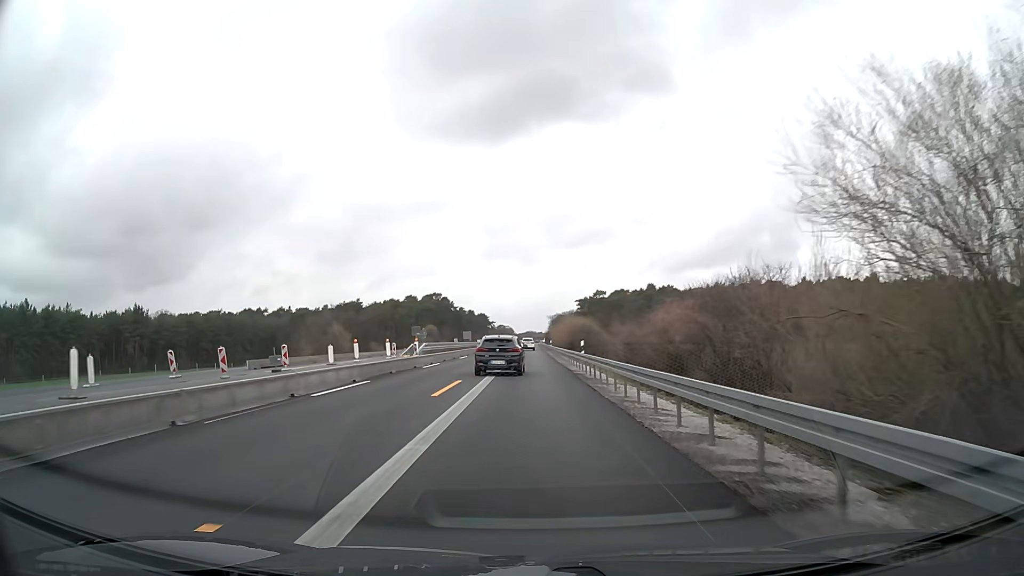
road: motorway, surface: asphalt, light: Day
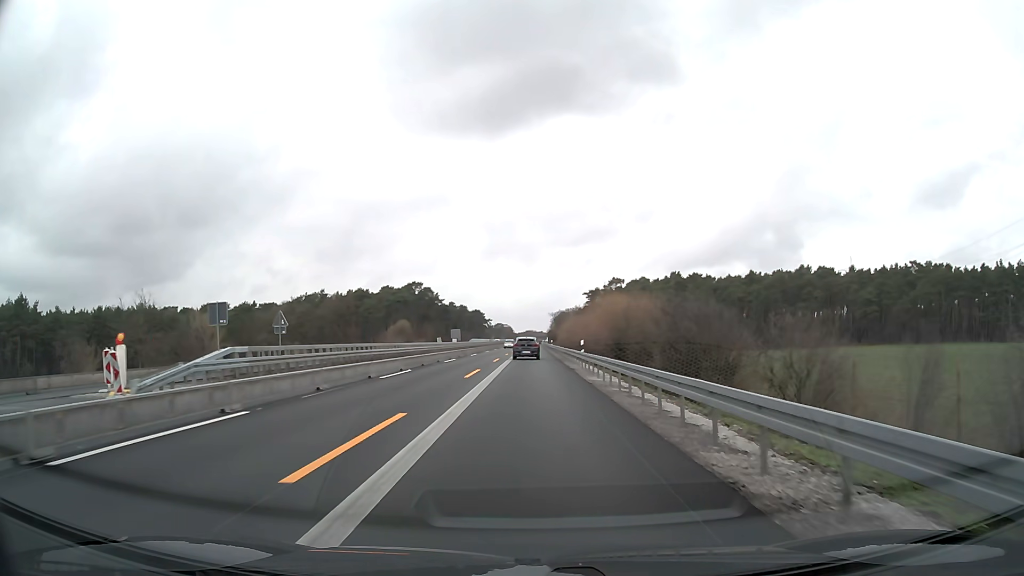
(0.0, +46.4) m; 0°
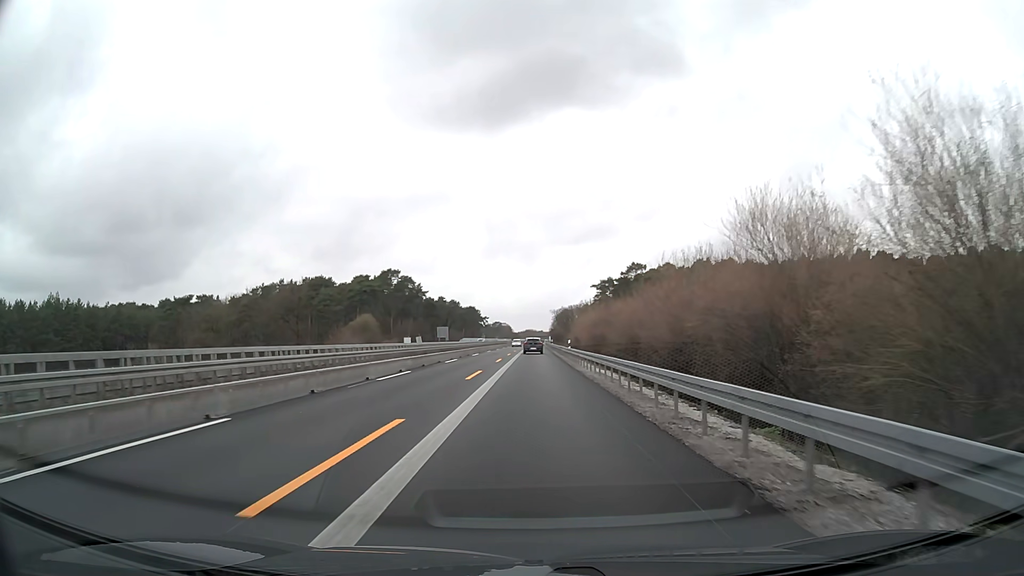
(0.0, +37.2) m; 0°
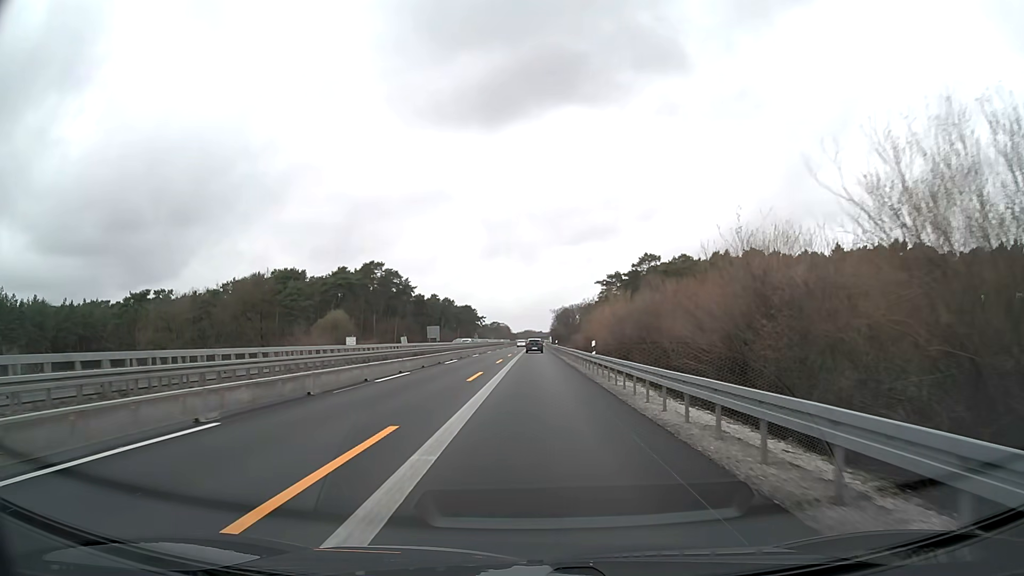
(0.0, +18.6) m; 0°
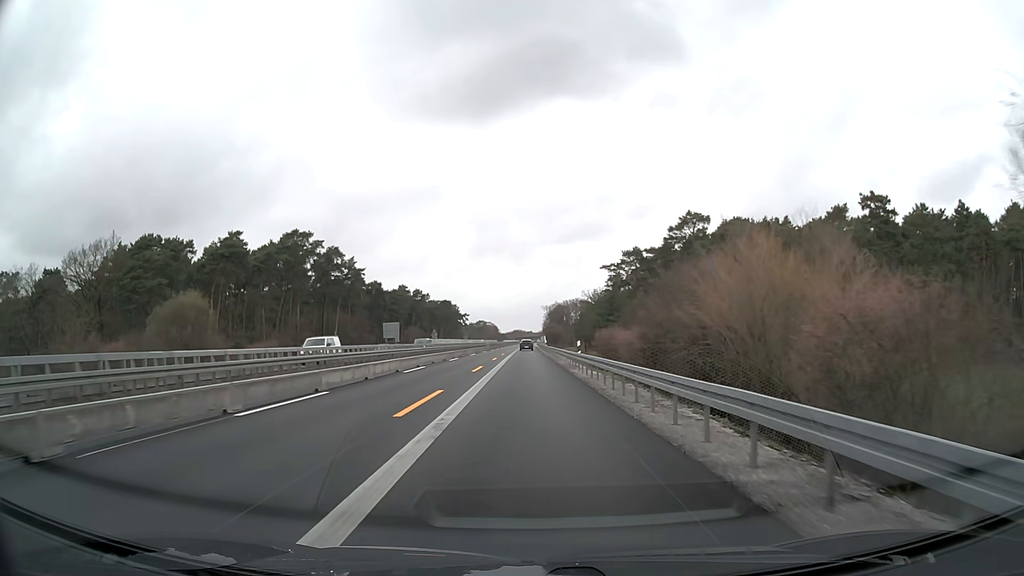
(+0.4, +46.6) m; +1°
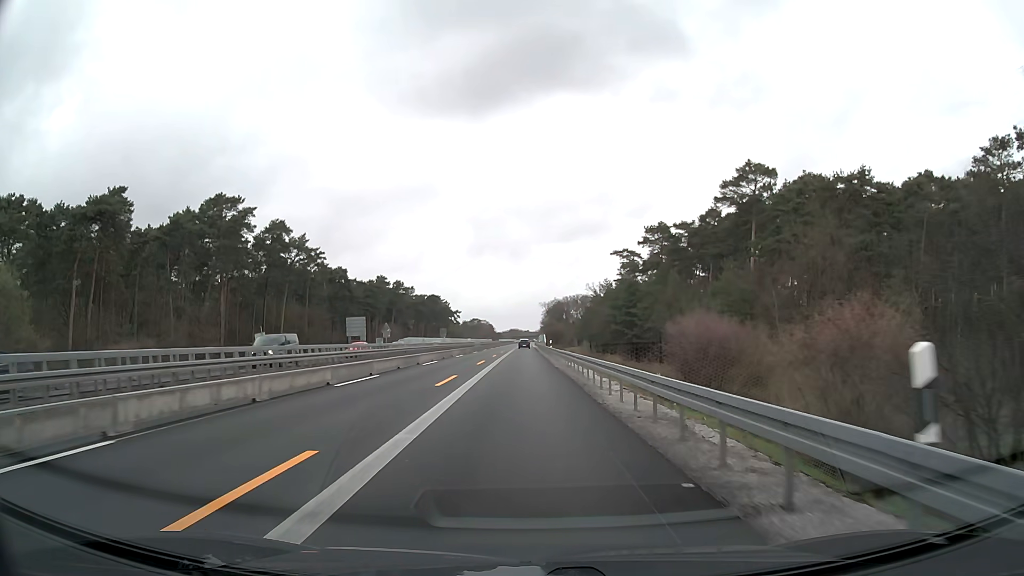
(0.0, +28.0) m; 0°
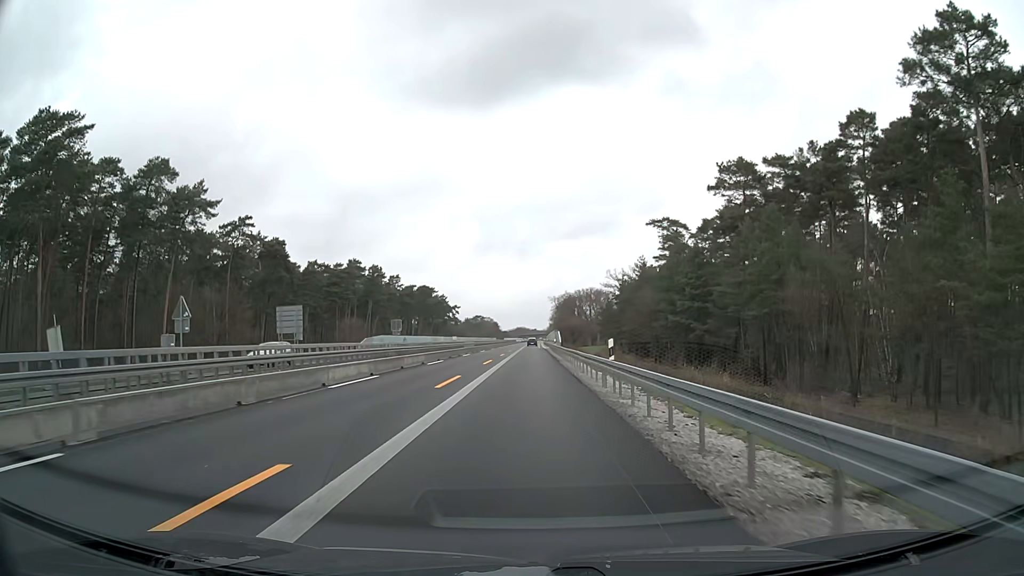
(-0.2, +37.3) m; -1°
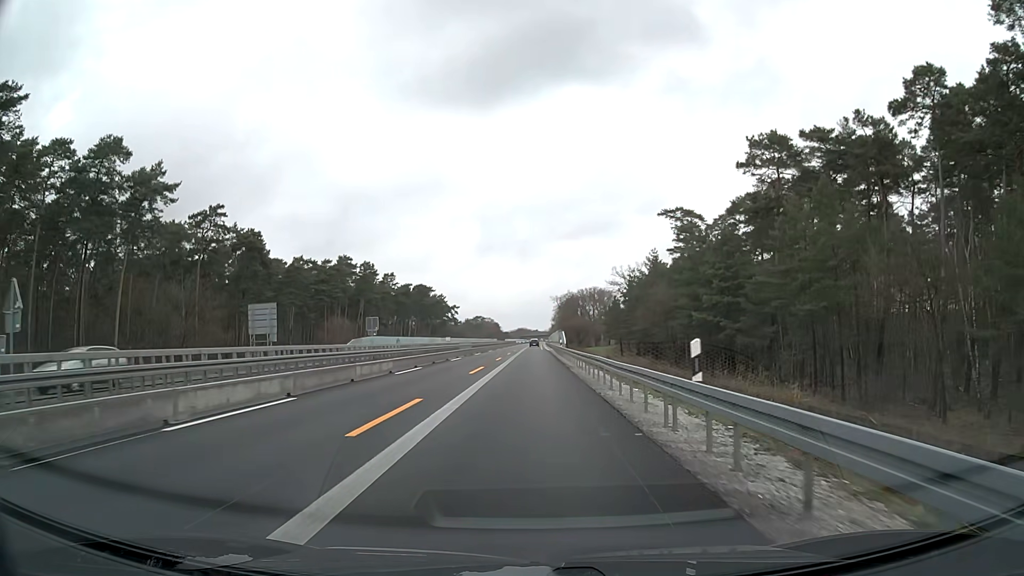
(0.0, +9.3) m; 0°
(0, +10) (0, +20) (0, +30) (0, +40) (0, +50) (0, +60) (0, +70) (+1, +80) (+1, +90) (+1, +100) m
